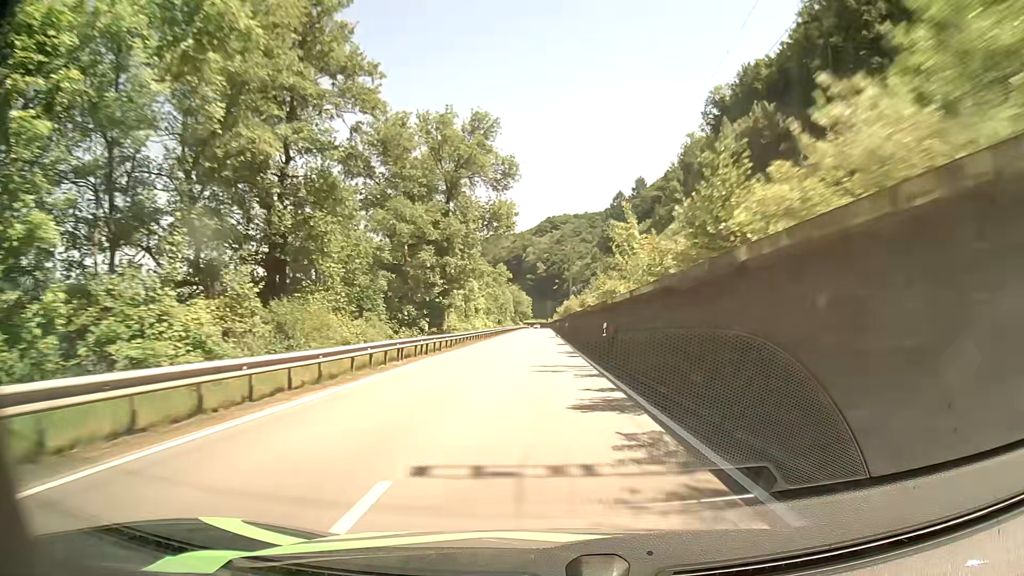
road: primary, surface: asphalt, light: Day
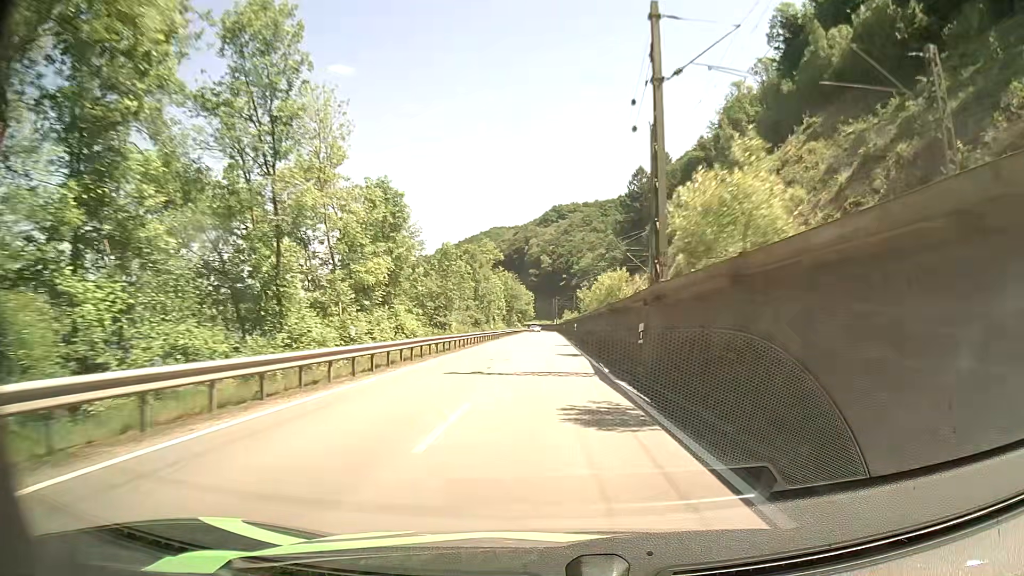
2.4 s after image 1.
(-0.4, +54.3) m; -1°
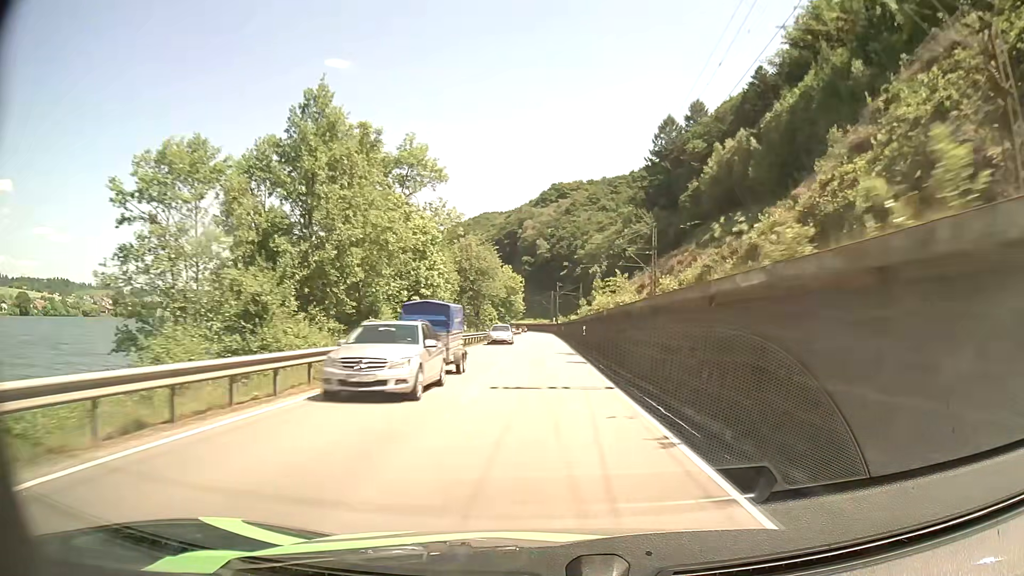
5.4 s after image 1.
(+0.4, +67.2) m; 0°
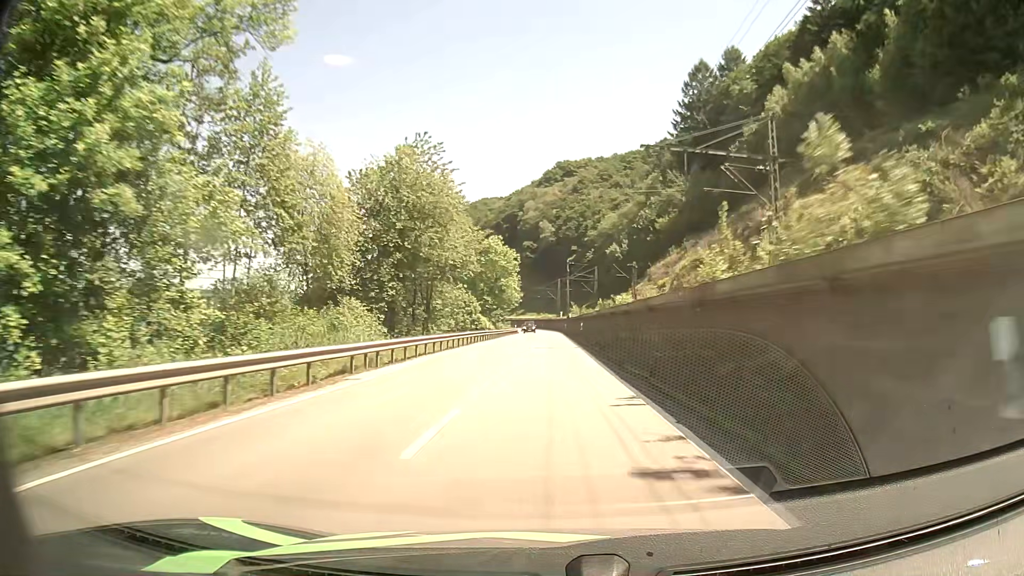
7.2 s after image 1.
(0.0, +40.6) m; 0°
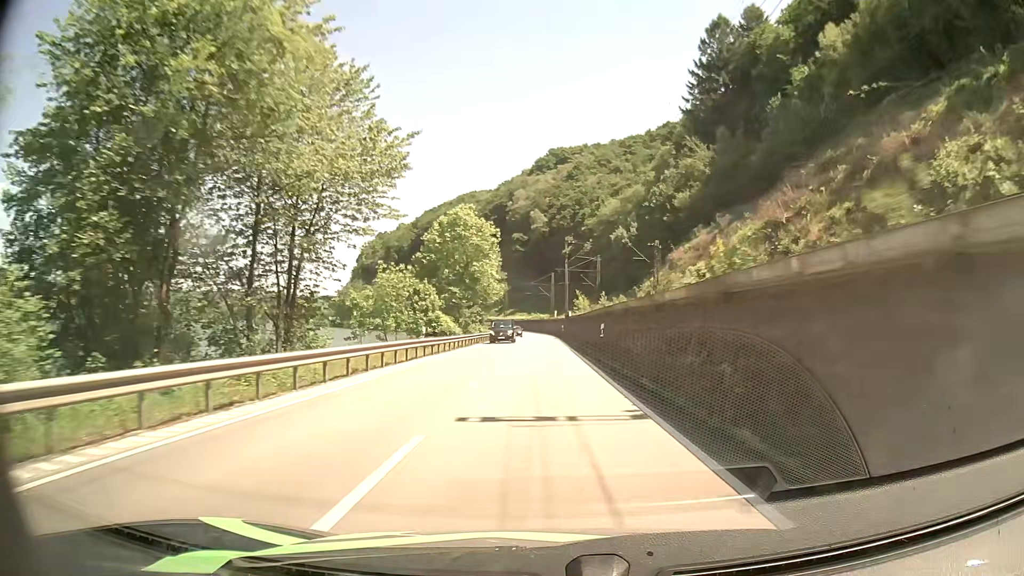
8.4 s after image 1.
(+0.2, +26.4) m; +1°
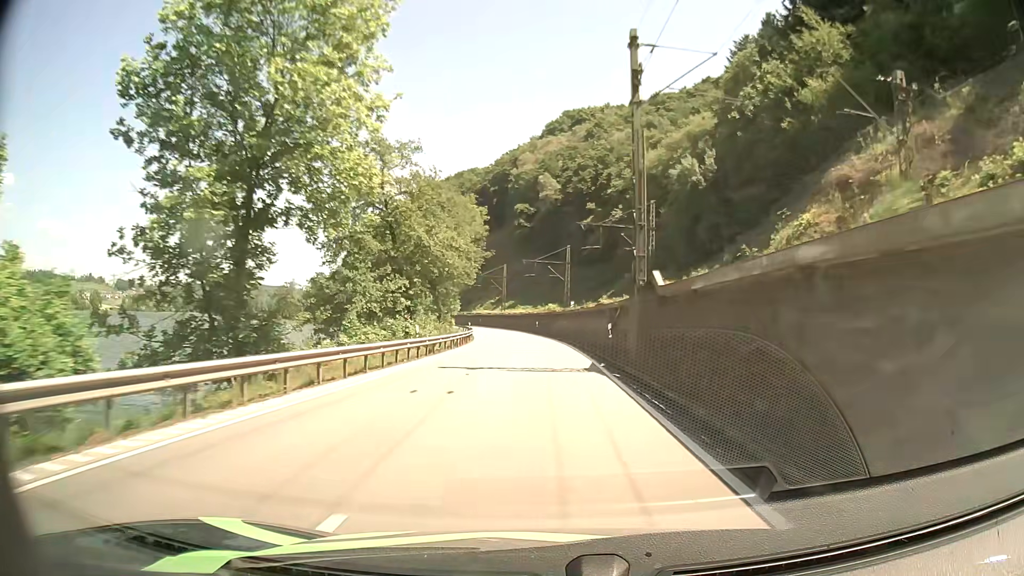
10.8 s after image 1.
(-0.1, +51.0) m; 0°
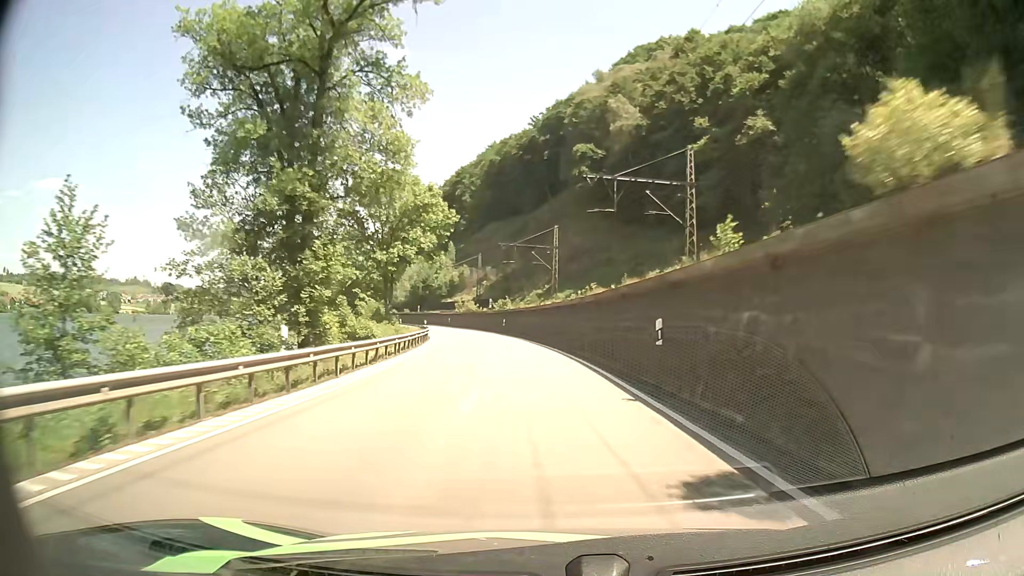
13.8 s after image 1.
(-2.1, +62.4) m; -5°
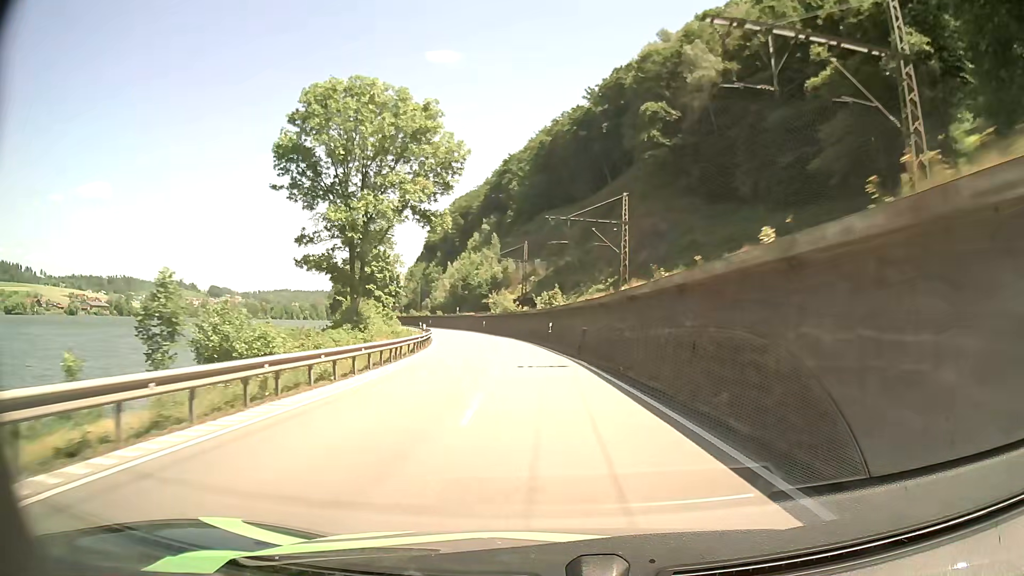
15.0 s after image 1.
(-1.0, +24.6) m; -5°
(0, +10) (-1, +20) (-1, +30) (-2, +40) (-4, +50) (-5, +60) (-7, +69) (-10, +79) (-12, +89) (-15, +99) m
